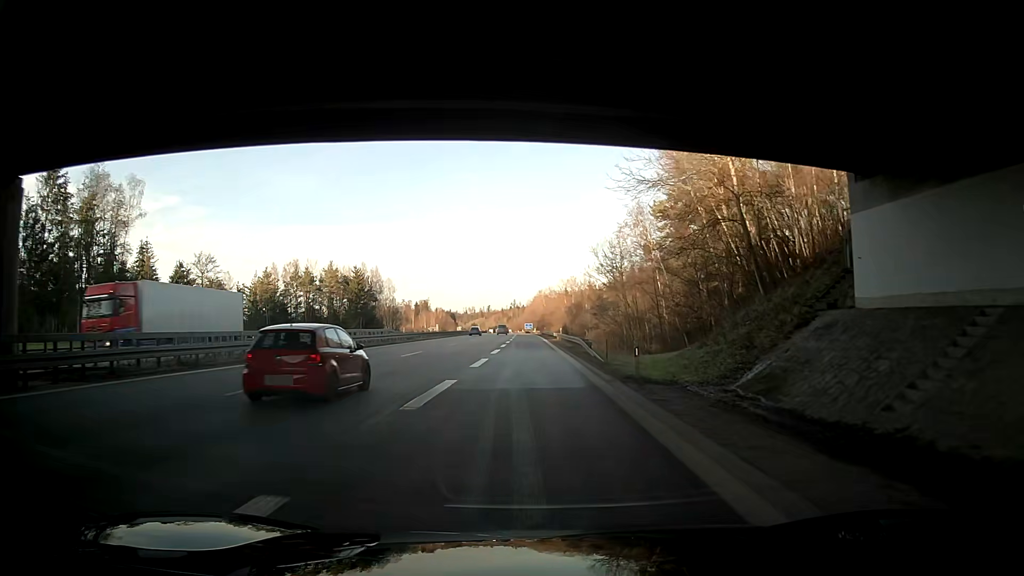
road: motorway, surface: asphalt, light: Day
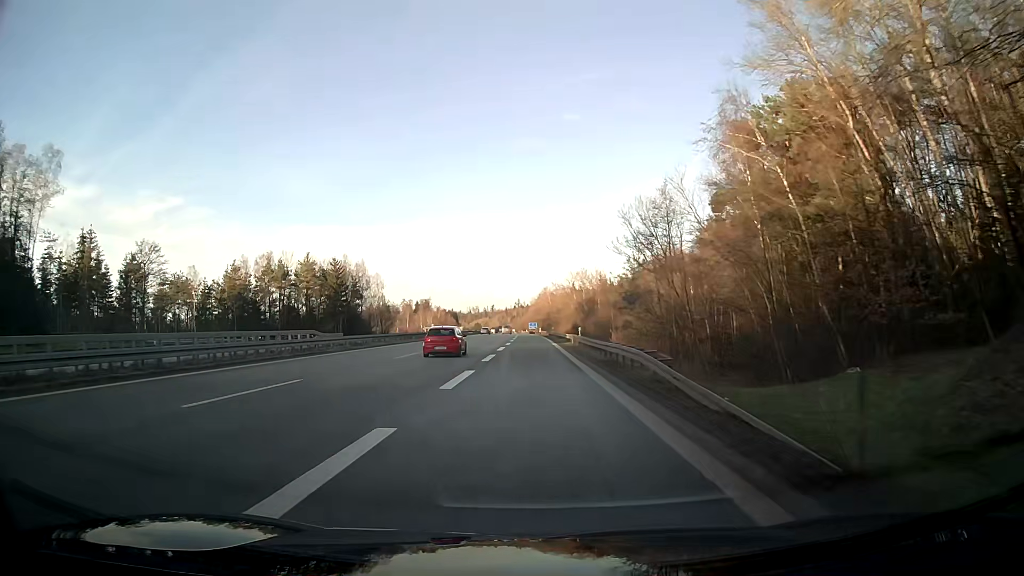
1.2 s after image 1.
(-0.2, +20.6) m; -2°
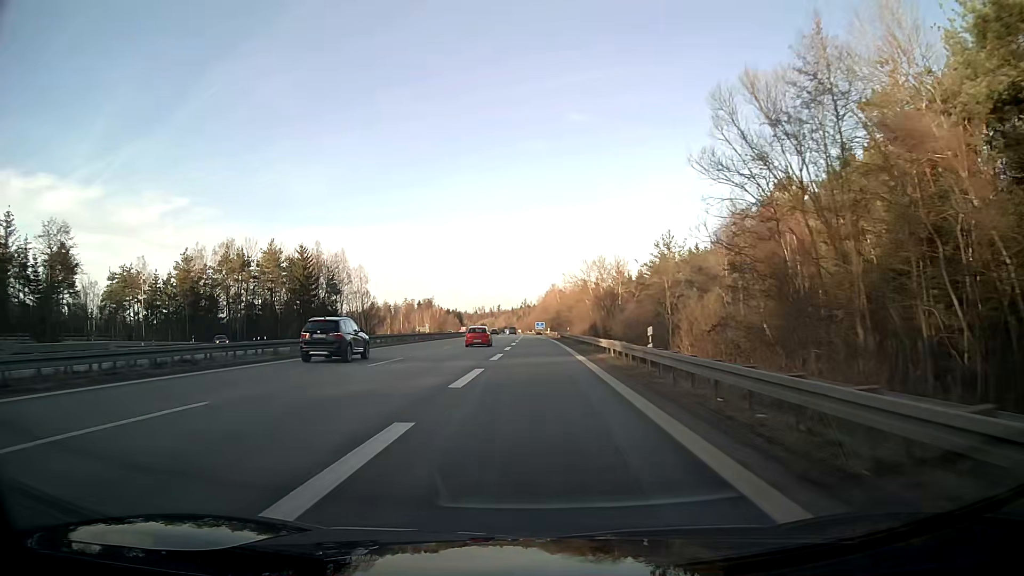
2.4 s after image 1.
(-0.2, +24.1) m; -1°
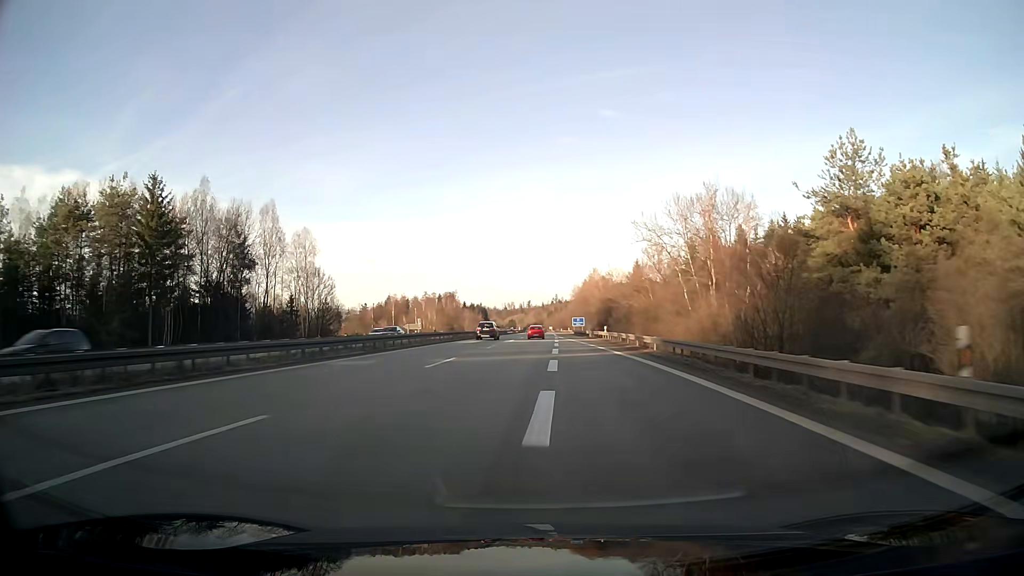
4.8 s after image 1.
(-1.1, +56.4) m; -2°
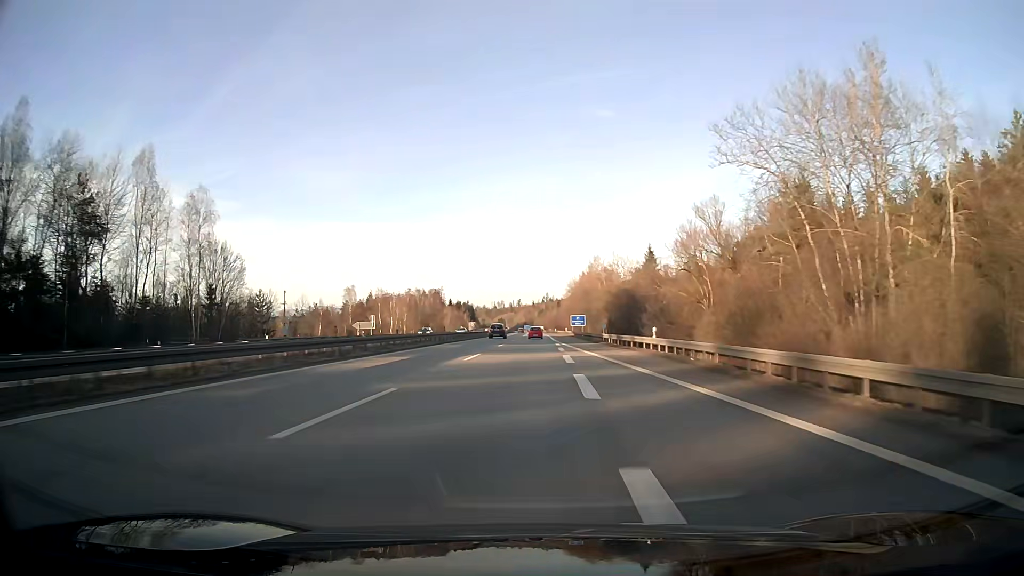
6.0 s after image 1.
(+0.1, +31.7) m; +1°
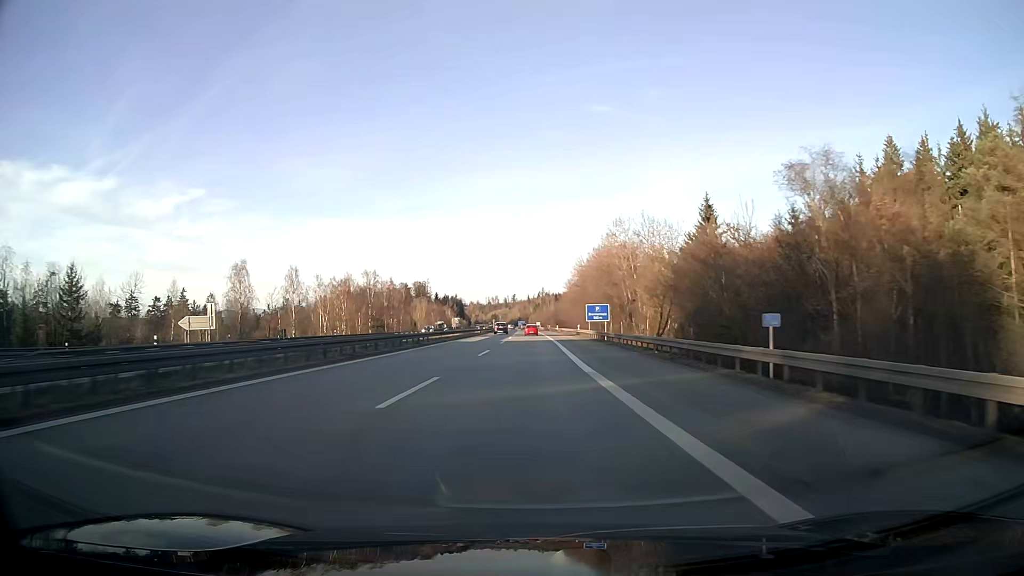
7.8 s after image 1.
(+0.2, +51.3) m; 0°
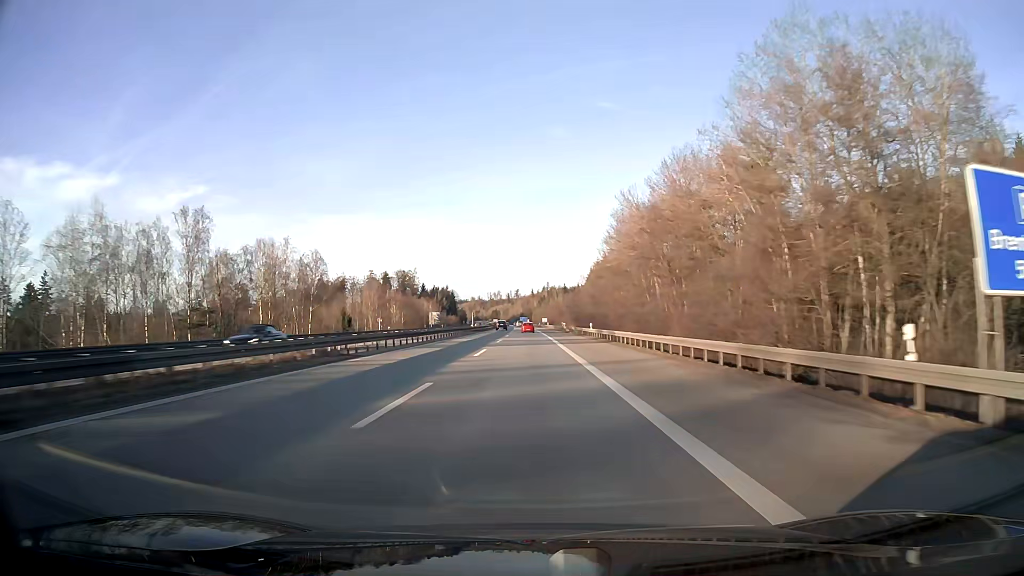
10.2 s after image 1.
(-0.3, +74.5) m; 0°
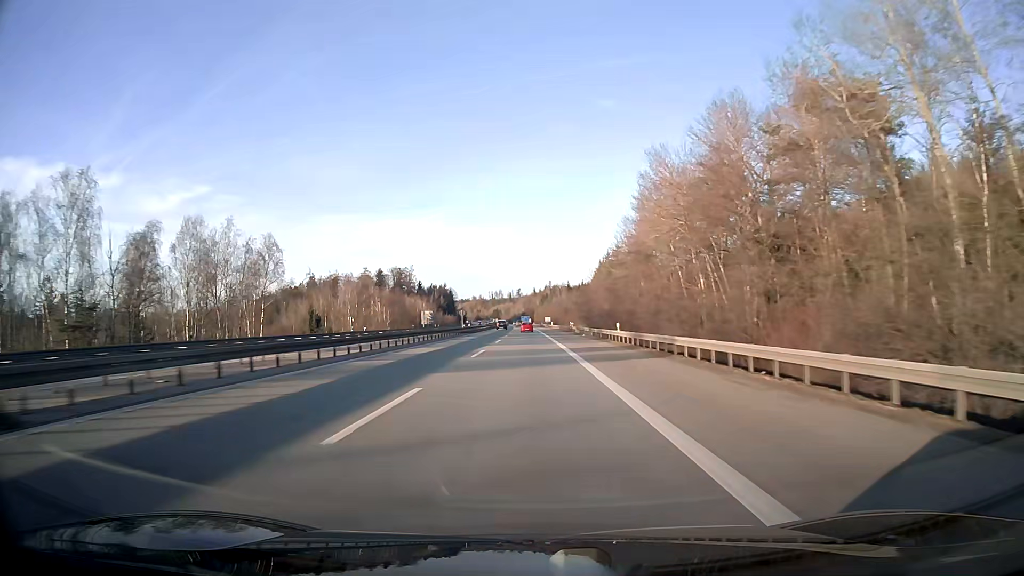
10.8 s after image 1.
(0.0, +19.4) m; 0°
